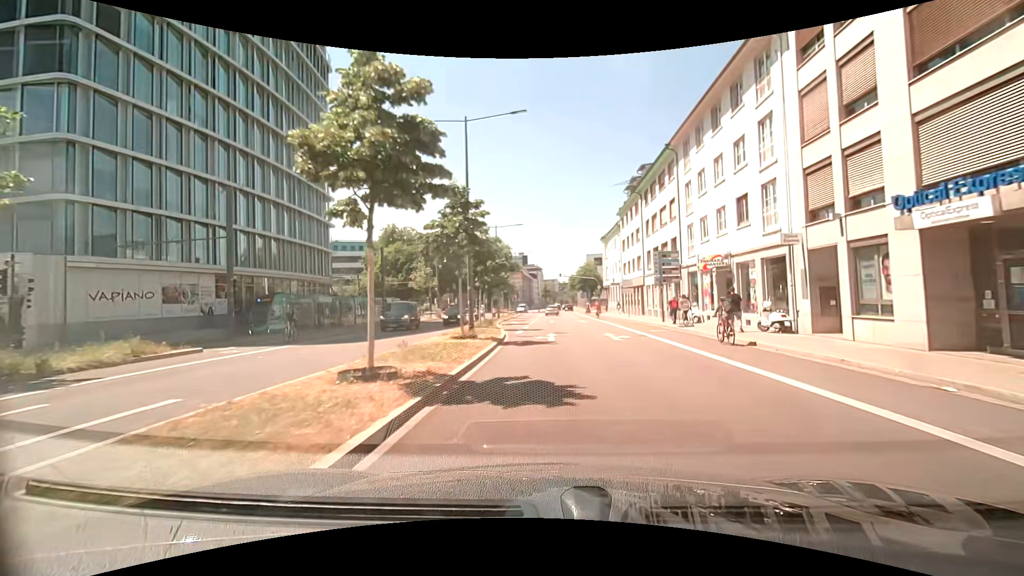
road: primary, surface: asphalt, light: Day
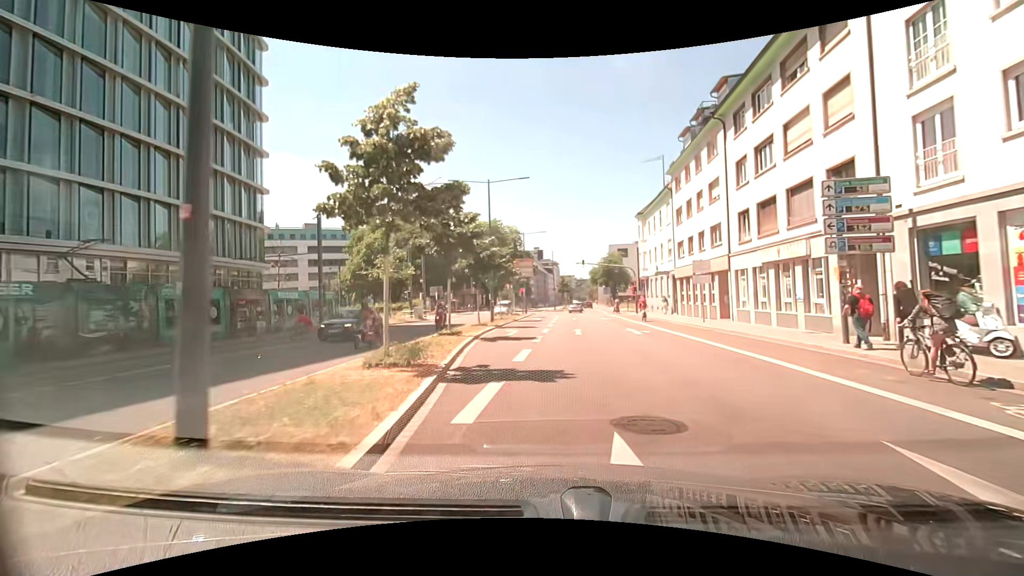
(-0.3, +18.7) m; -2°
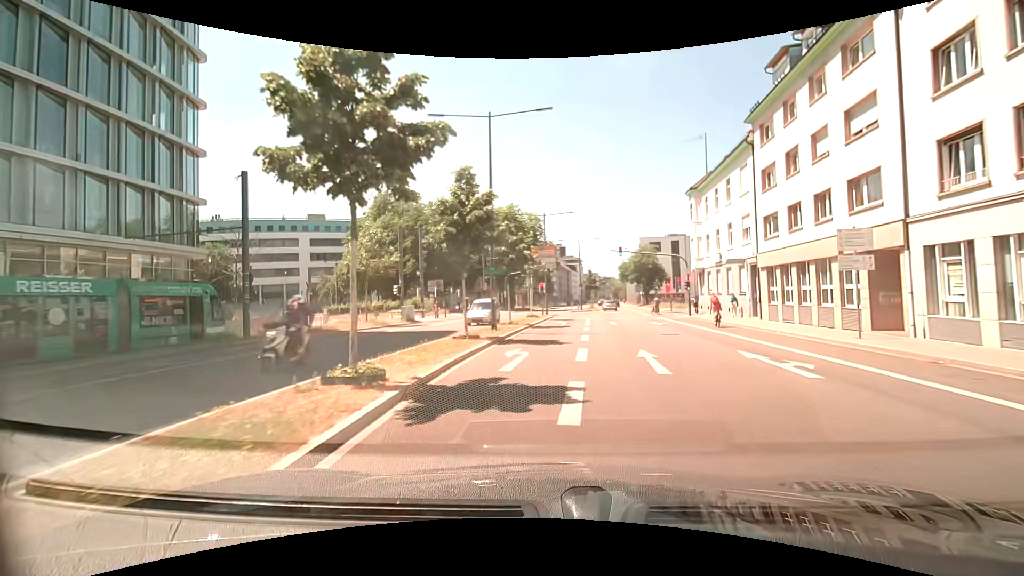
(-0.3, +12.0) m; -3°
